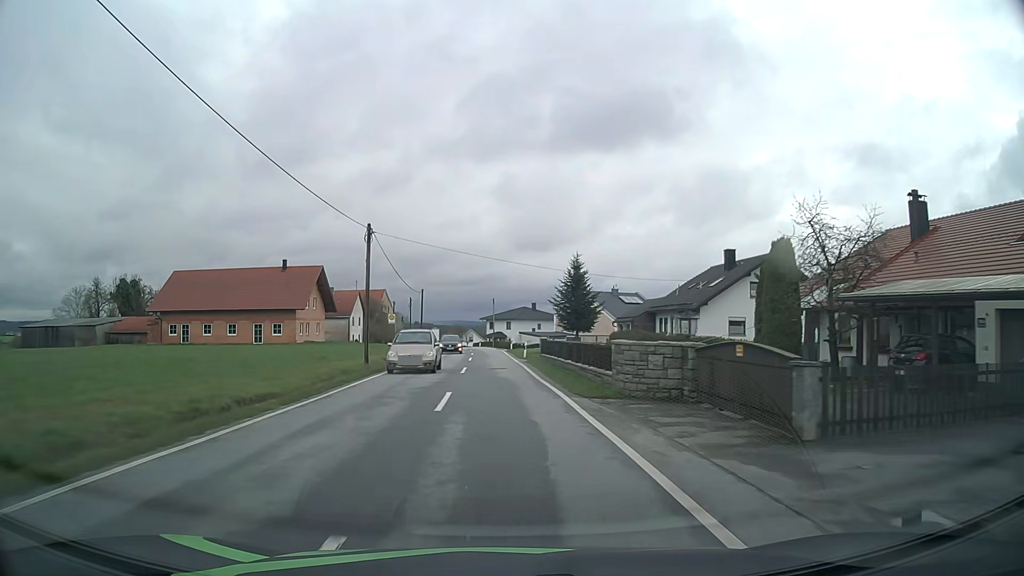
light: Day
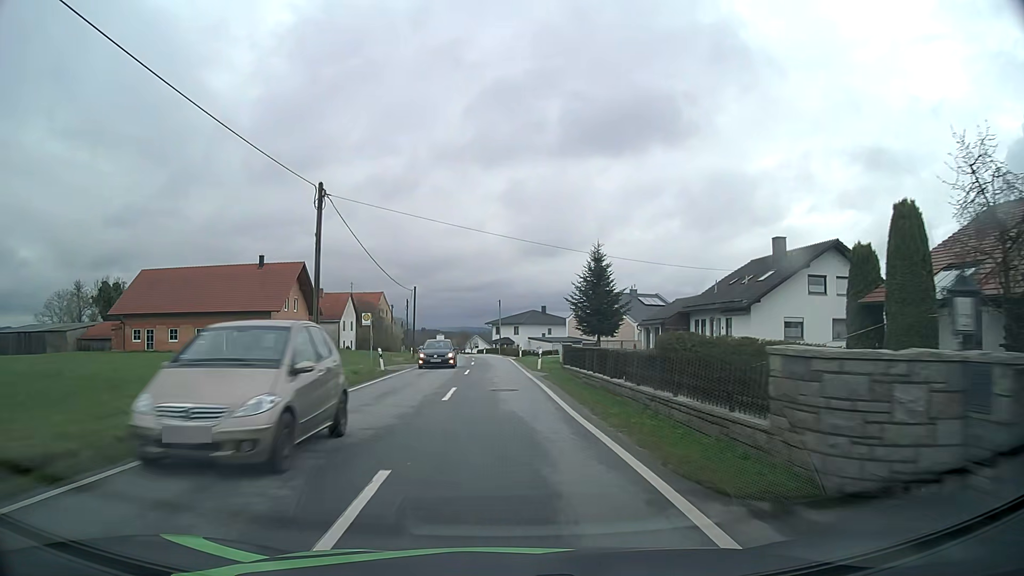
(-0.1, +9.5) m; -1°
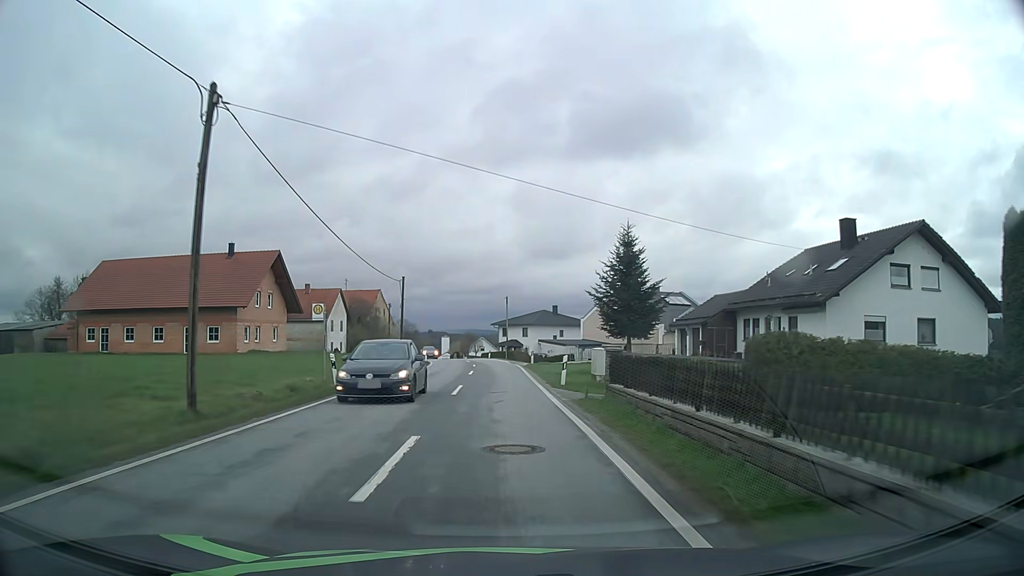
(-0.1, +9.5) m; -1°
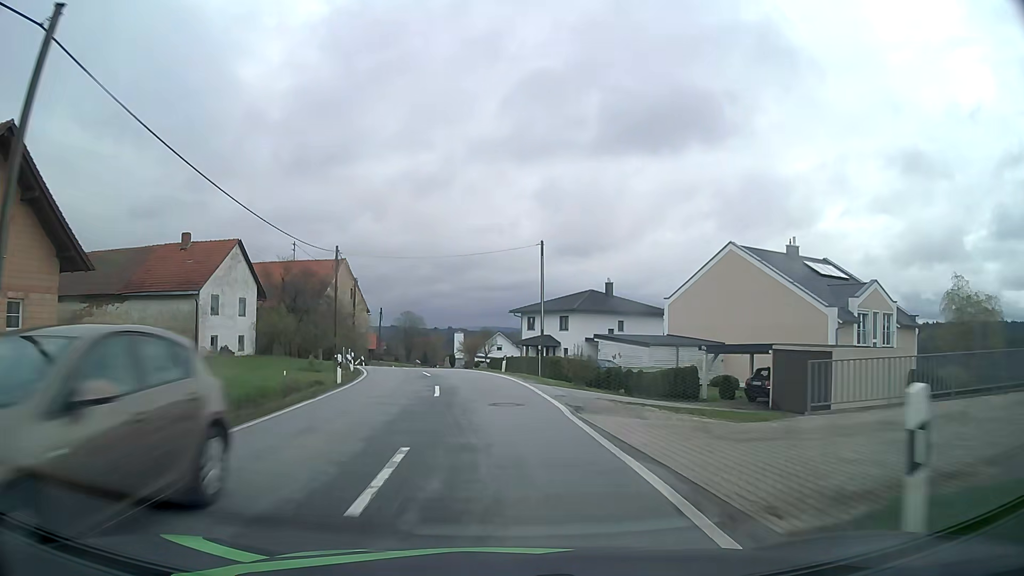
(-0.5, +36.2) m; -2°
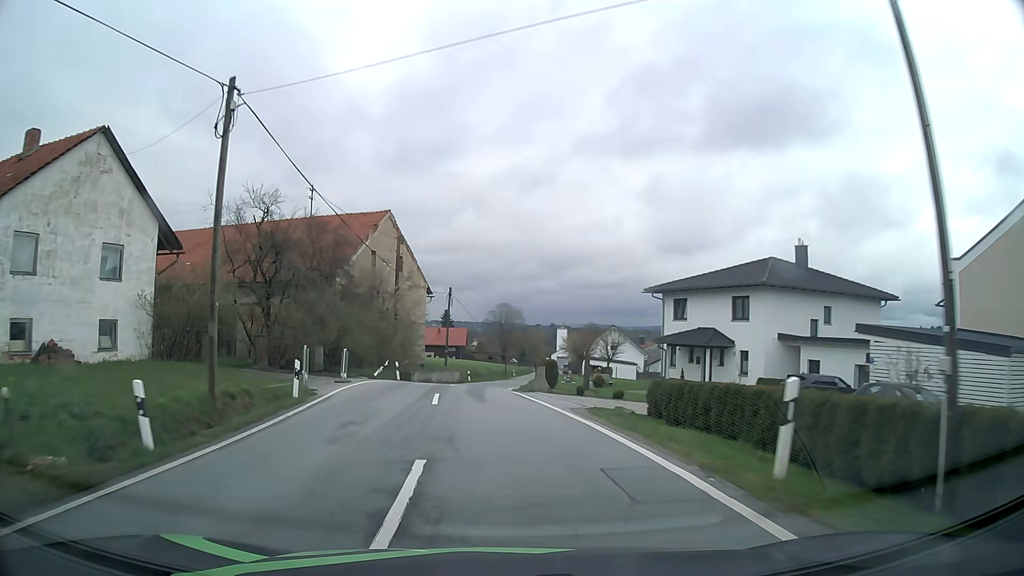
(-1.5, +25.3) m; -8°
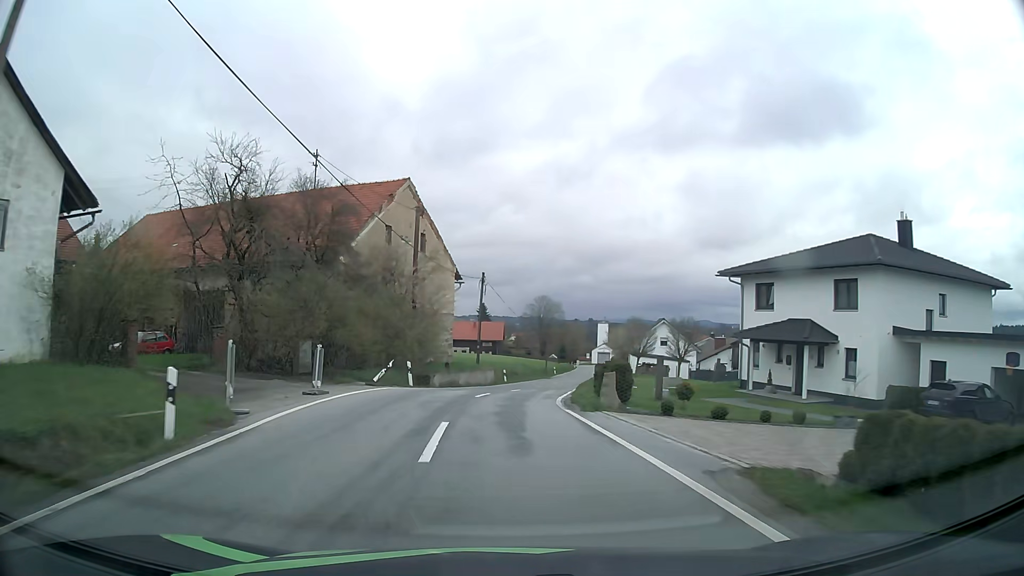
(-0.2, +8.2) m; -3°
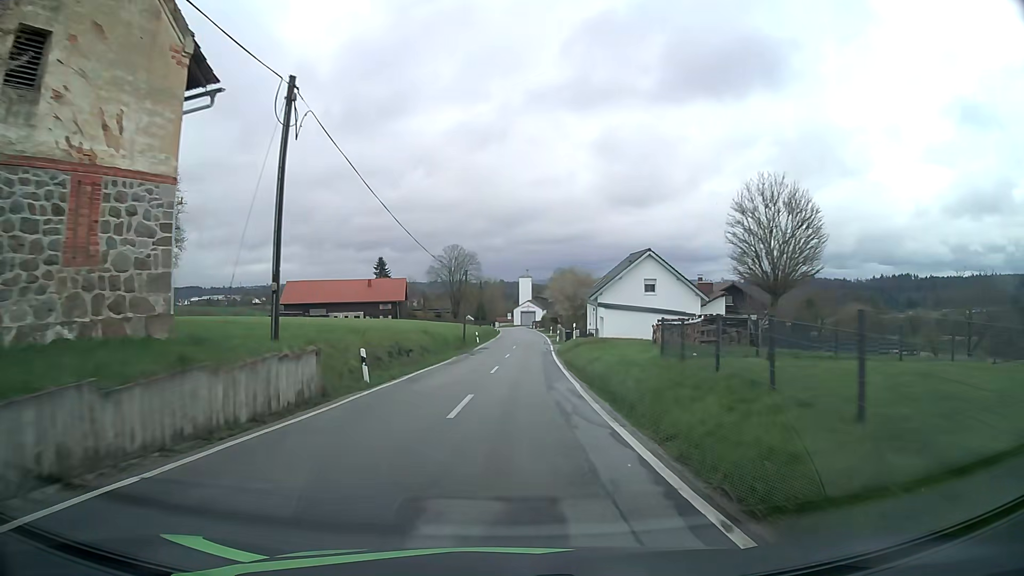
(+1.3, +32.2) m; +8°
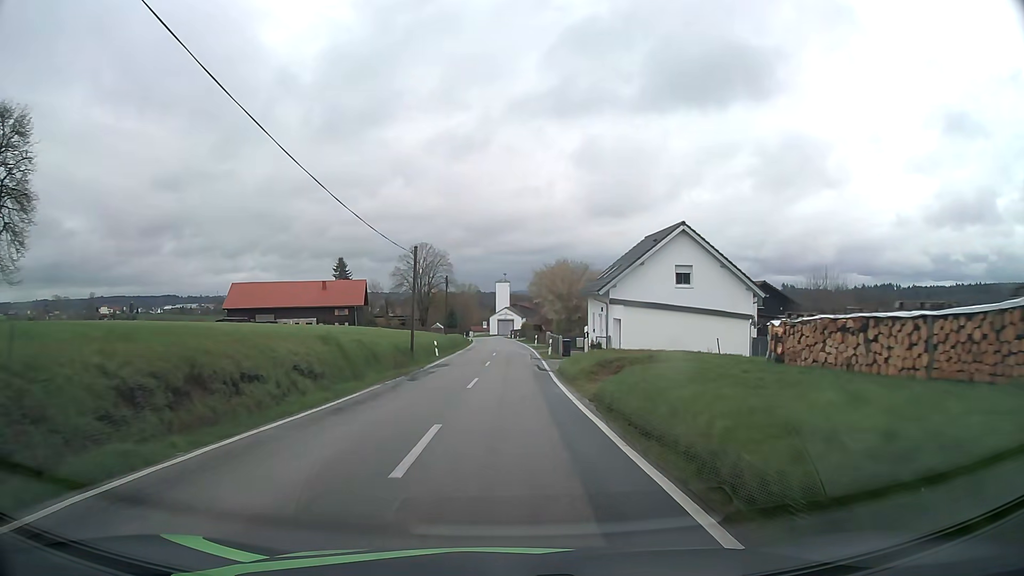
(+0.2, +17.0) m; +2°
(0, +10) (0, +20) (0, +30) (0, +40) (0, +50) (0, +60) (0, +70) (0, +80) (0, +90) (0, +100) m
